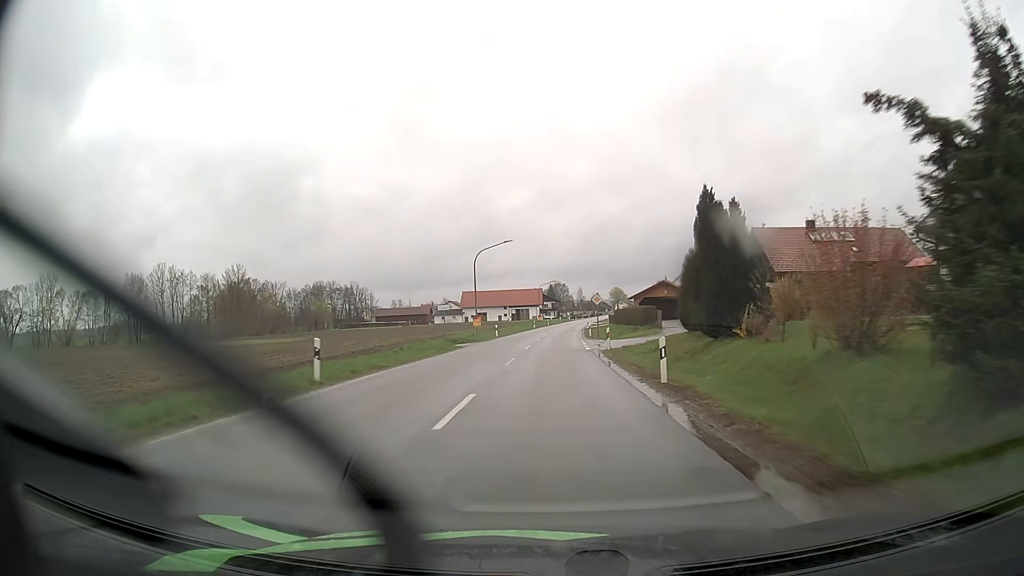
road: secondary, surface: asphalt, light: Day
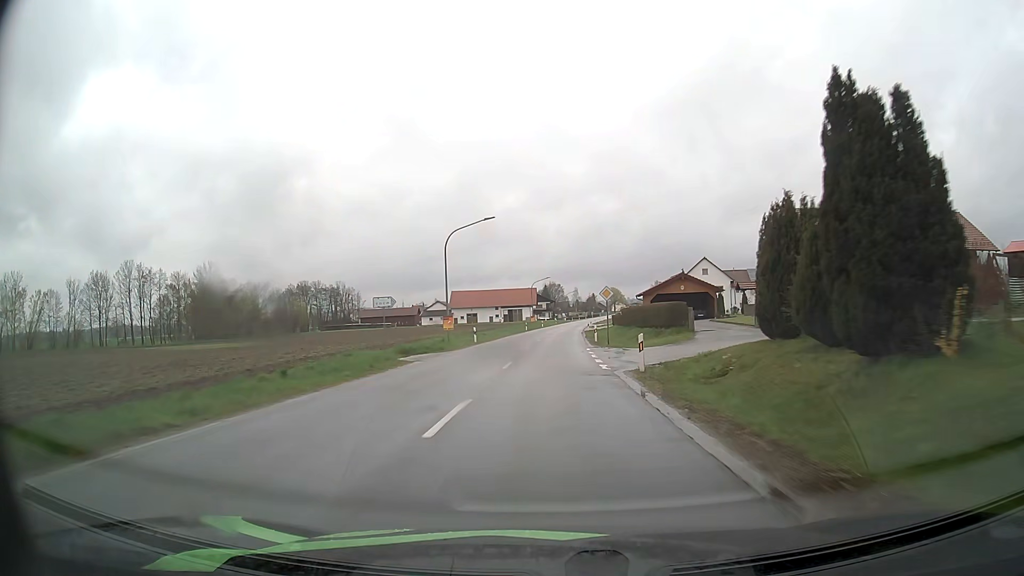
(0.0, +12.4) m; 0°
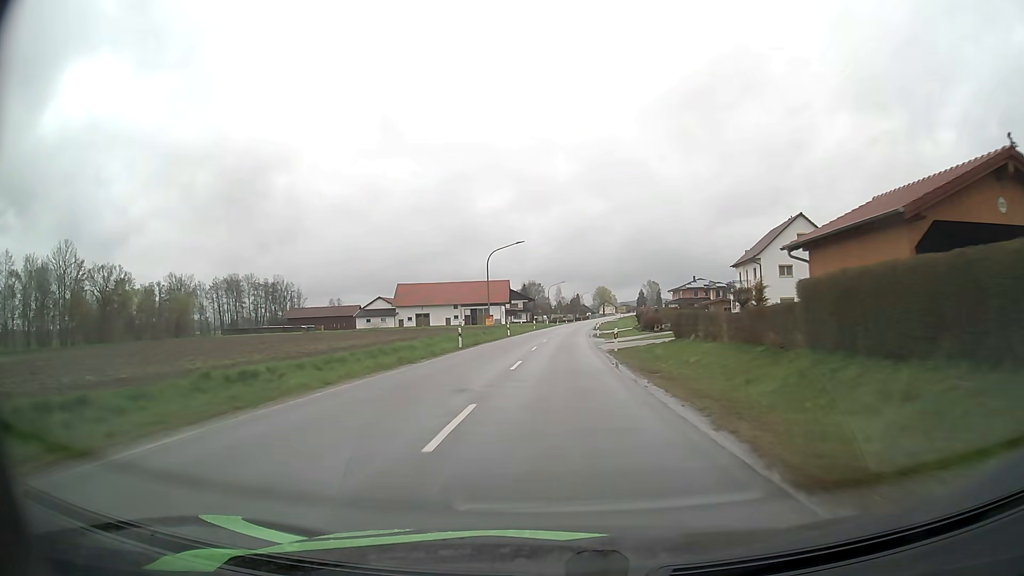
(+0.6, +48.9) m; +2°
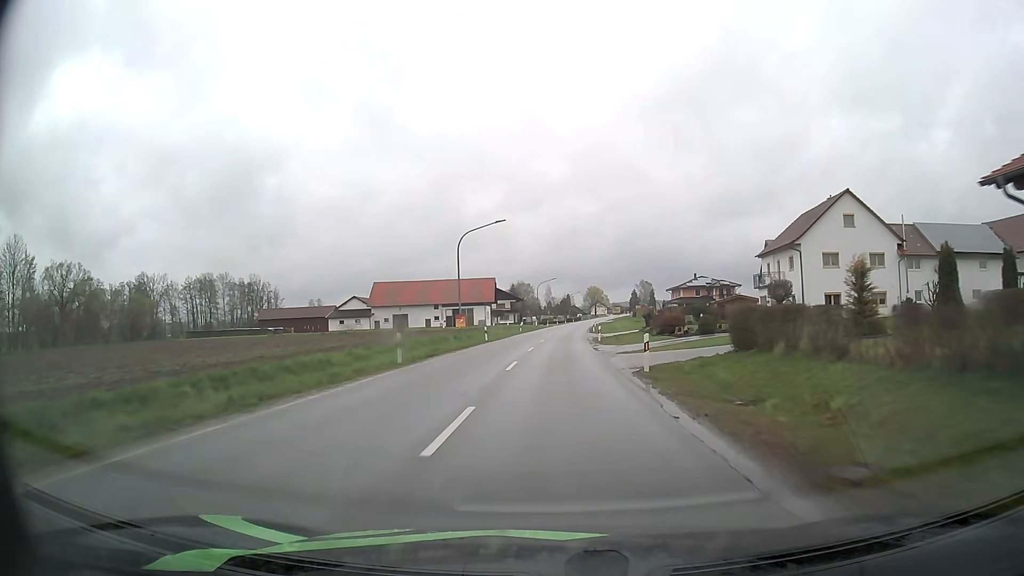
(+0.1, +12.2) m; +1°
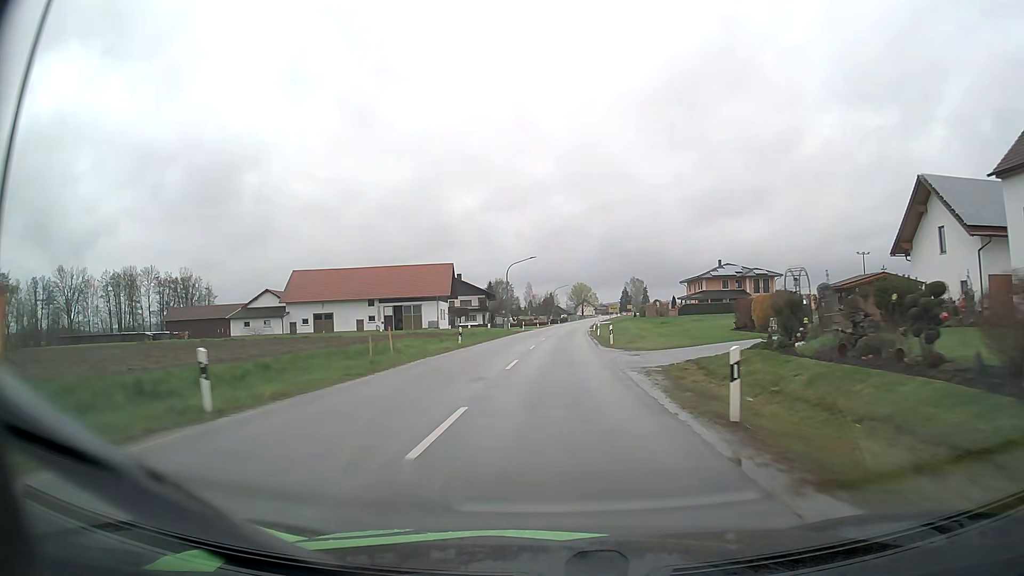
(+0.7, +36.4) m; +2°
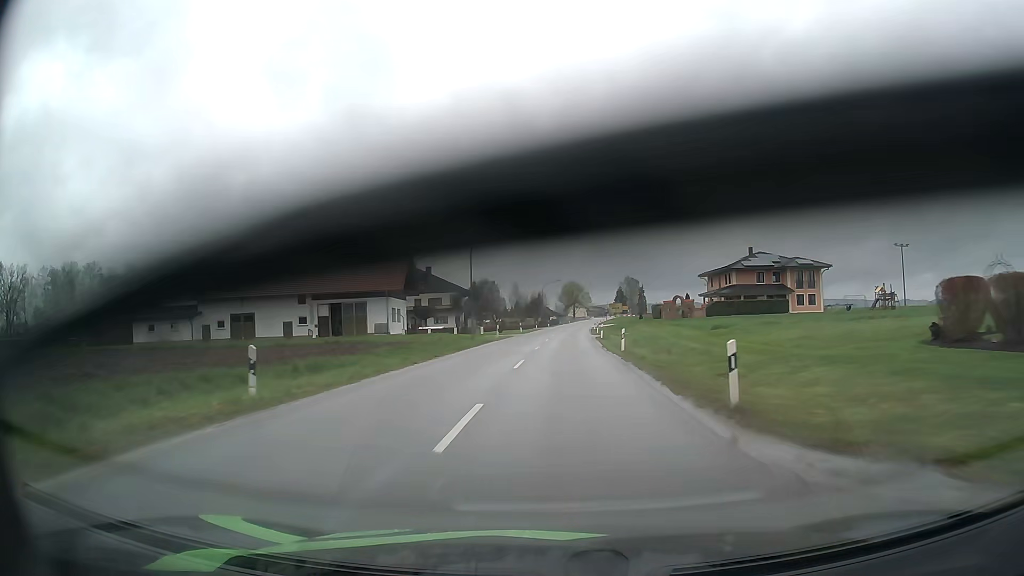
(+0.1, +23.5) m; +1°
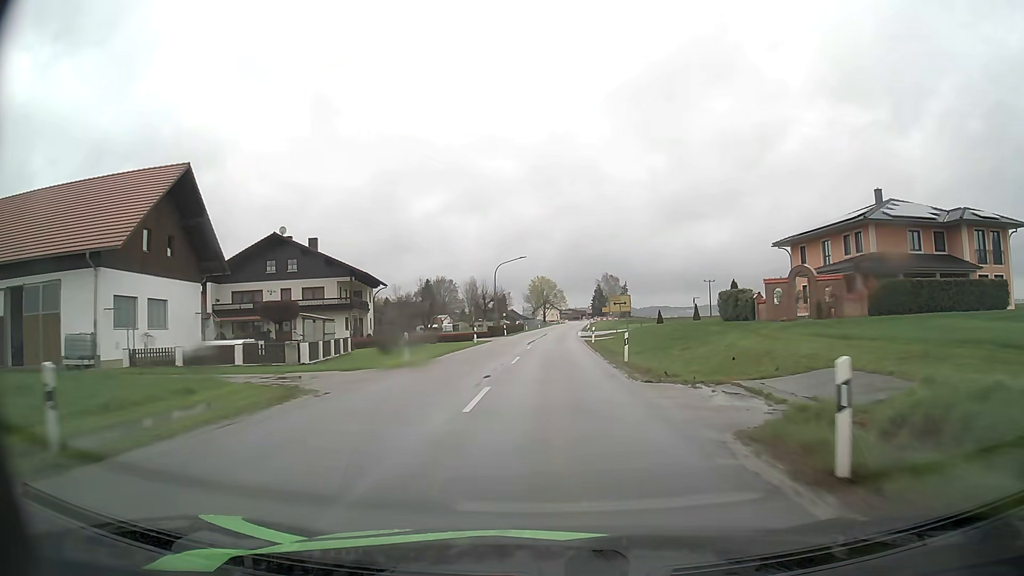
(+1.0, +44.5) m; +3°
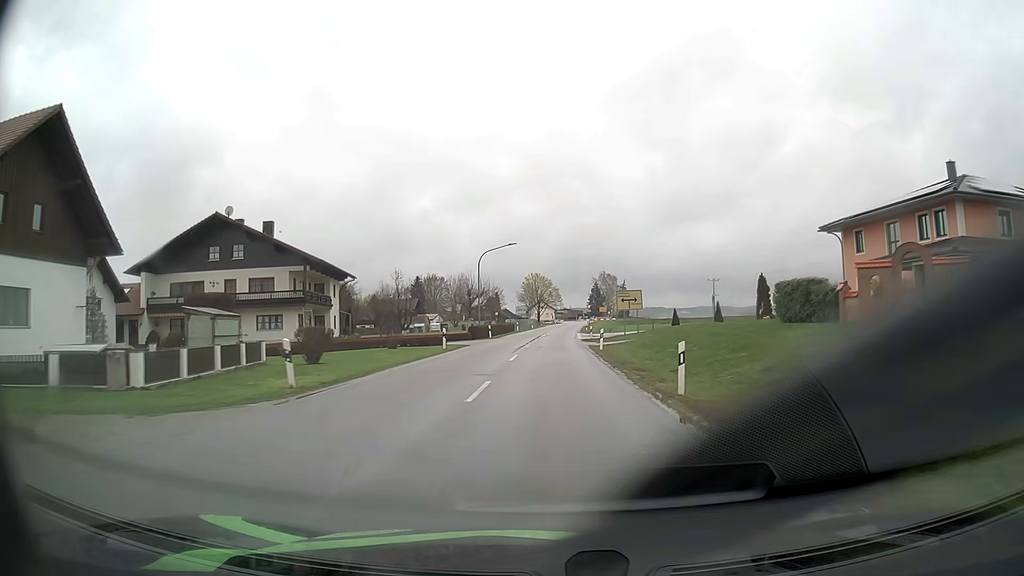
(0.0, +10.9) m; 0°
(0, +10) (0, +20) (0, +30) (0, +40) (+1, +50) (+1, +60) (+1, +70) (+2, +80) (+3, +90) (+3, +100) m
